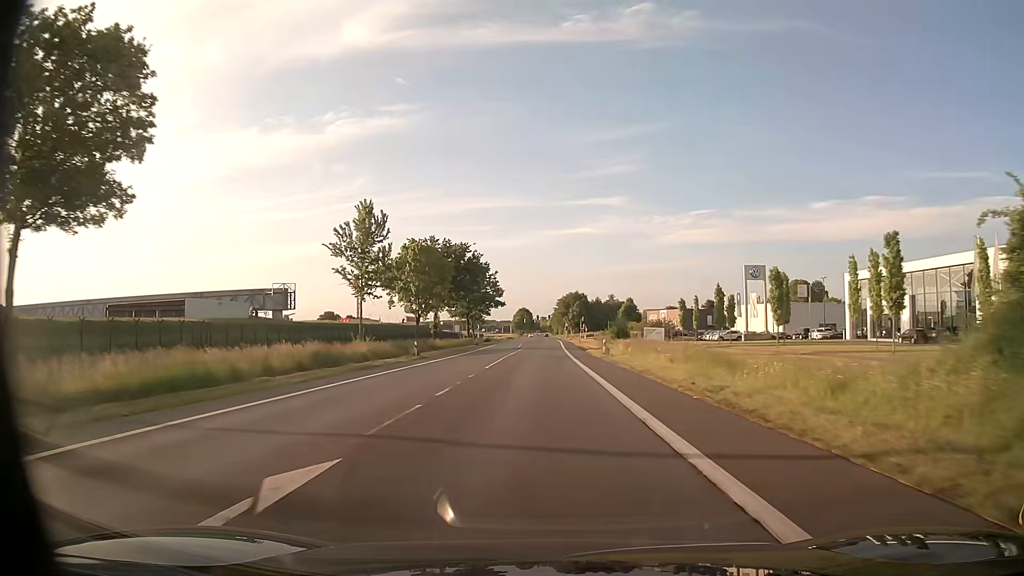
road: primary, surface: asphalt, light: Day
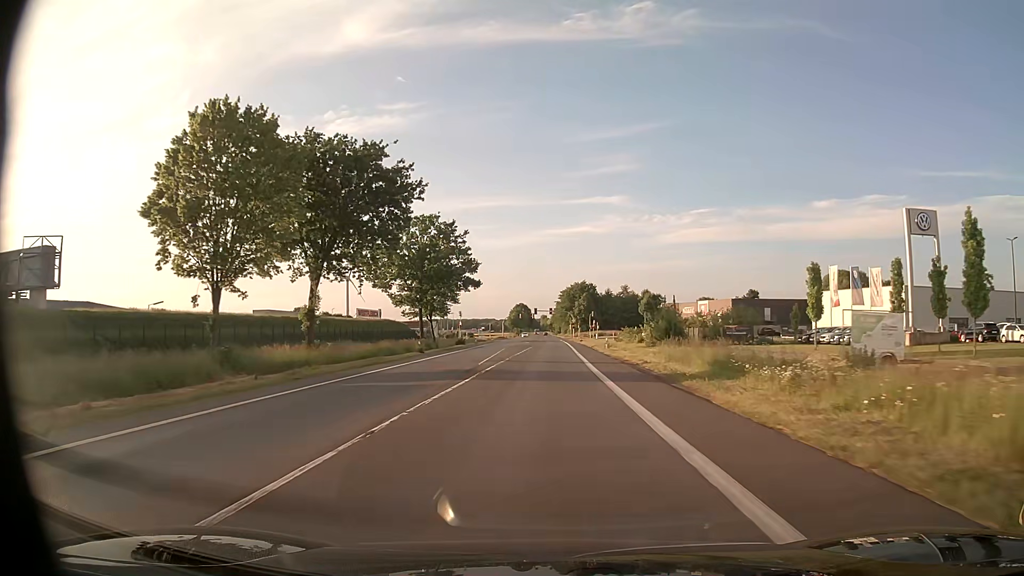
(-0.2, +43.5) m; 0°
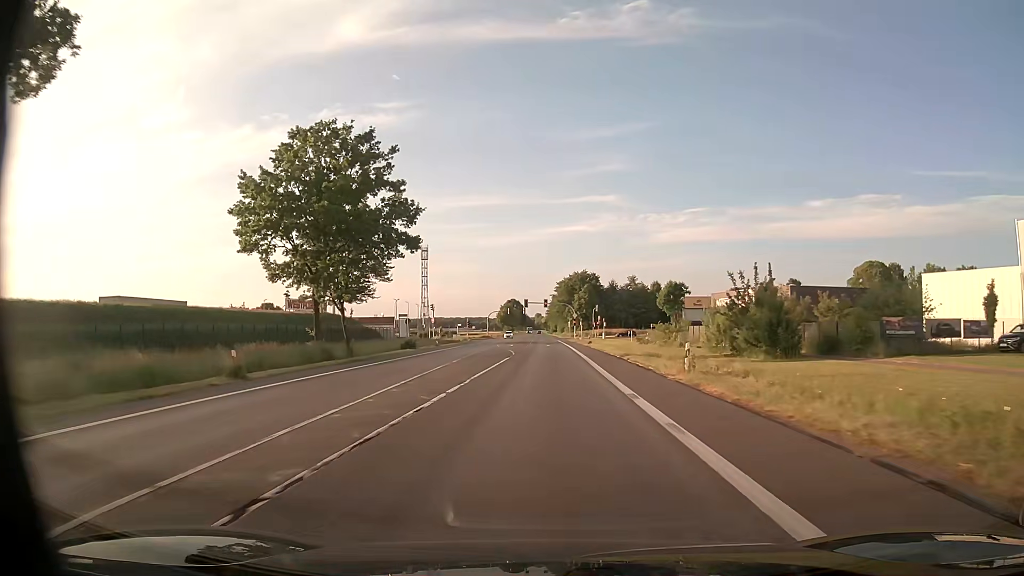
(+0.1, +31.7) m; 0°
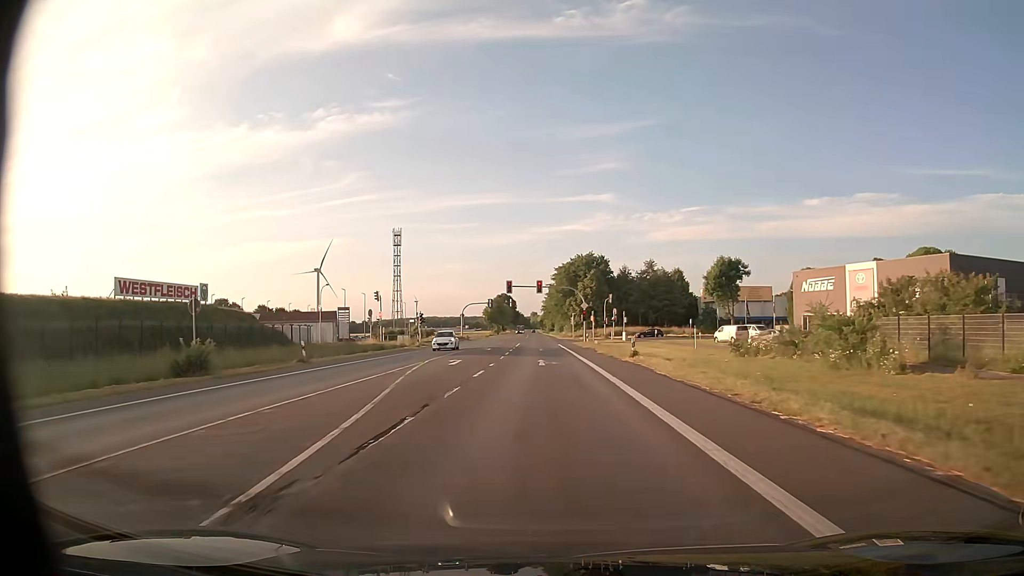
(+0.2, +38.2) m; 0°
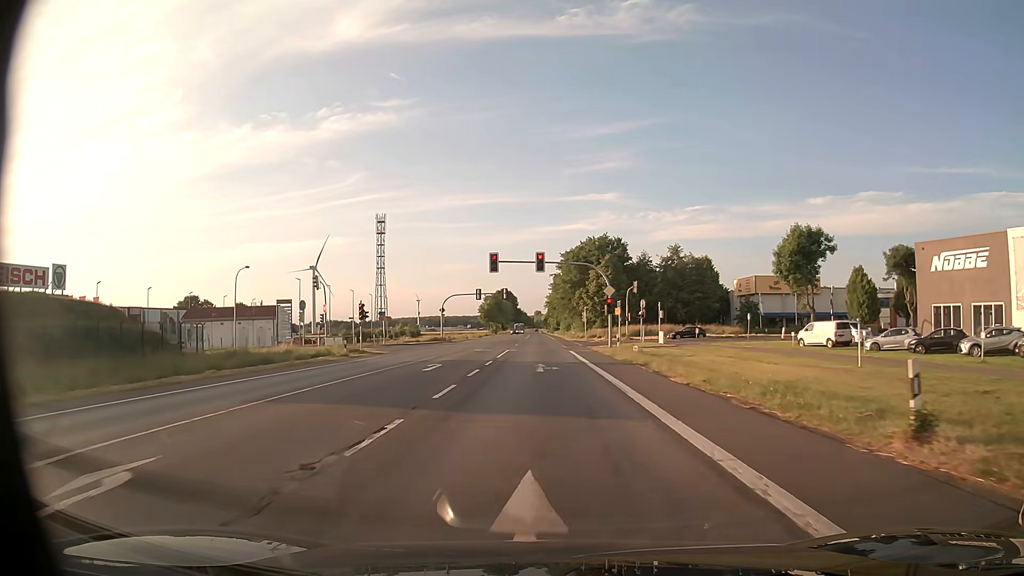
(-0.1, +24.6) m; 0°
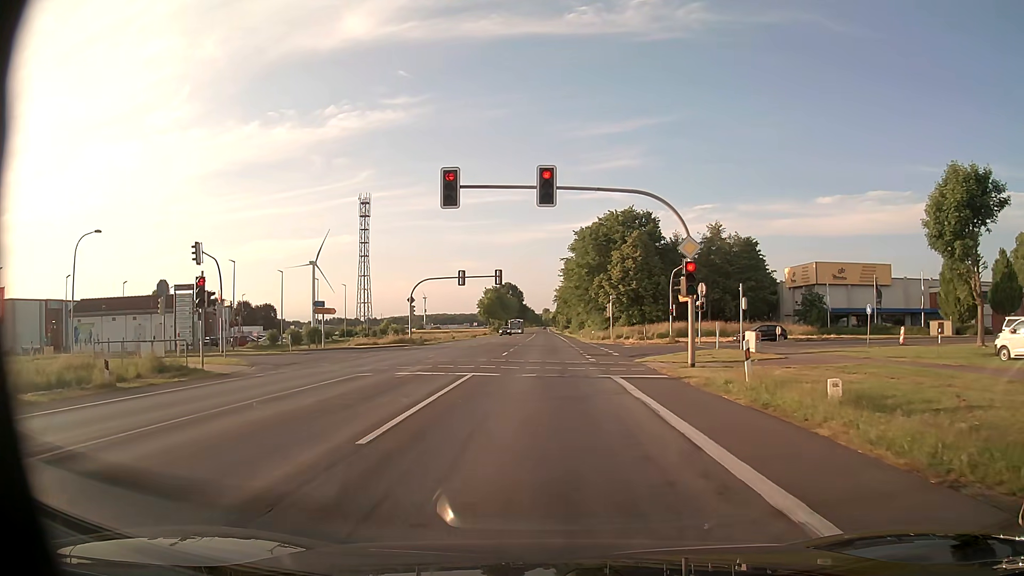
(-0.1, +23.7) m; -1°
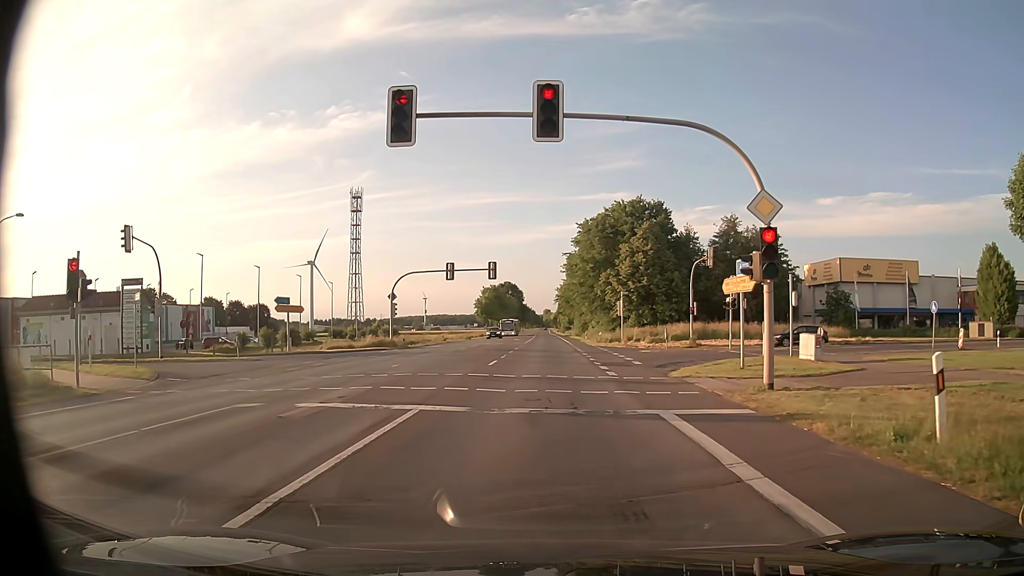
(0.0, +7.6) m; 0°
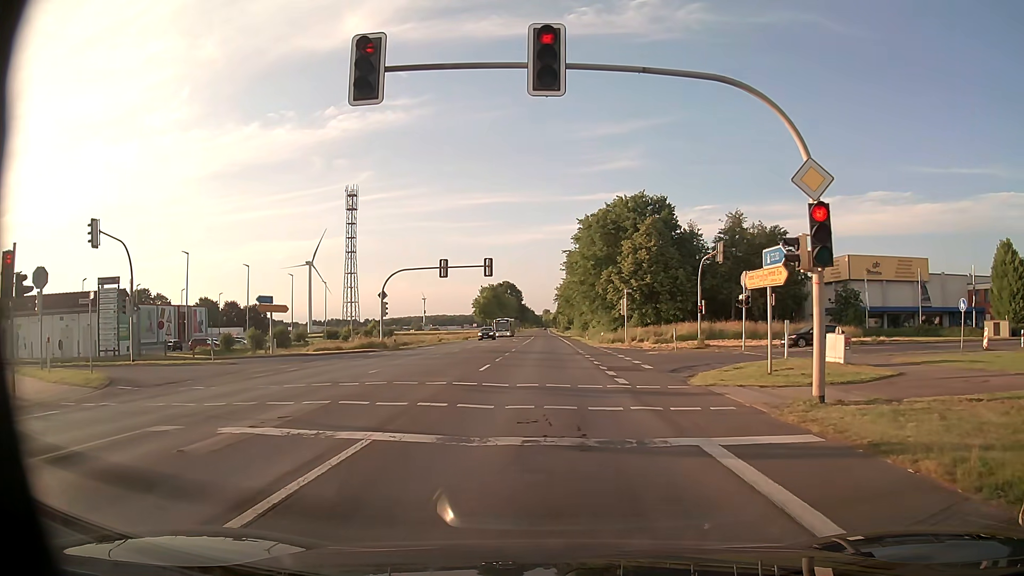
(0.0, +2.8) m; 0°
(0, +10) (0, +20) (+5, +29) (+13, +35) (+22, +38) (+32, +40) (+42, +42) (+52, +44) (+61, +46) (+71, +48) m
